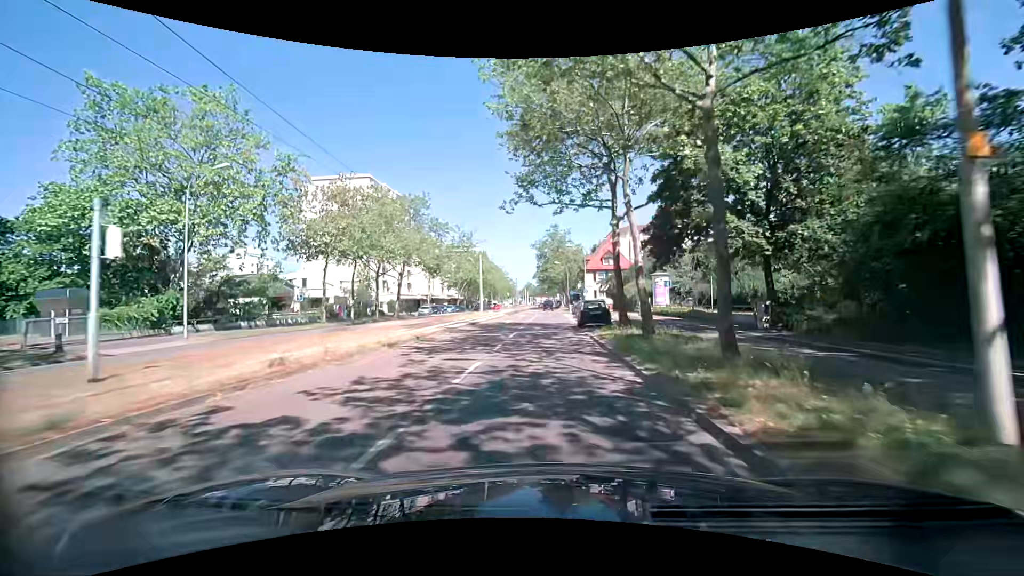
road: tertiary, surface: asphalt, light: Day
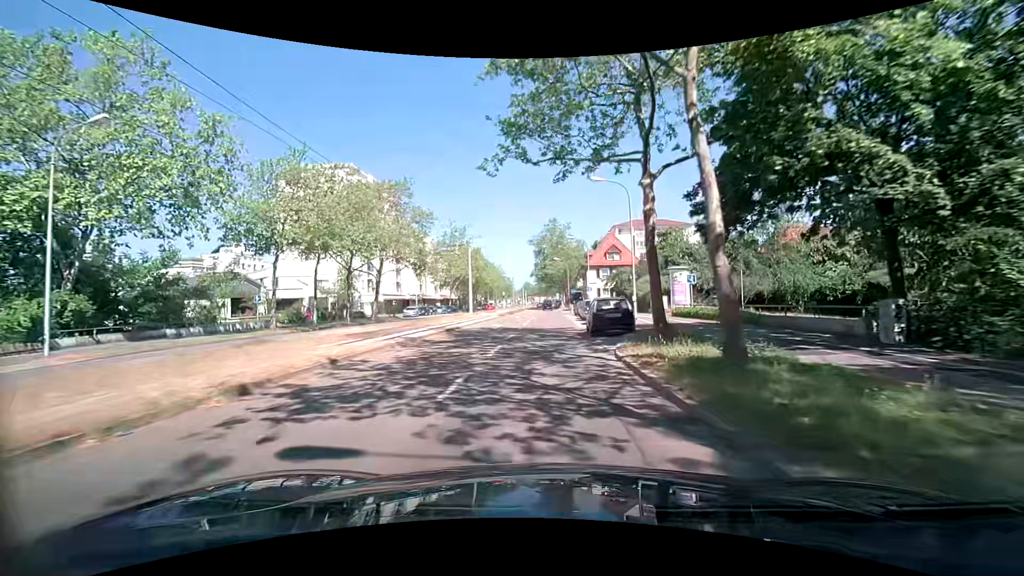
(0.0, +7.4) m; +1°
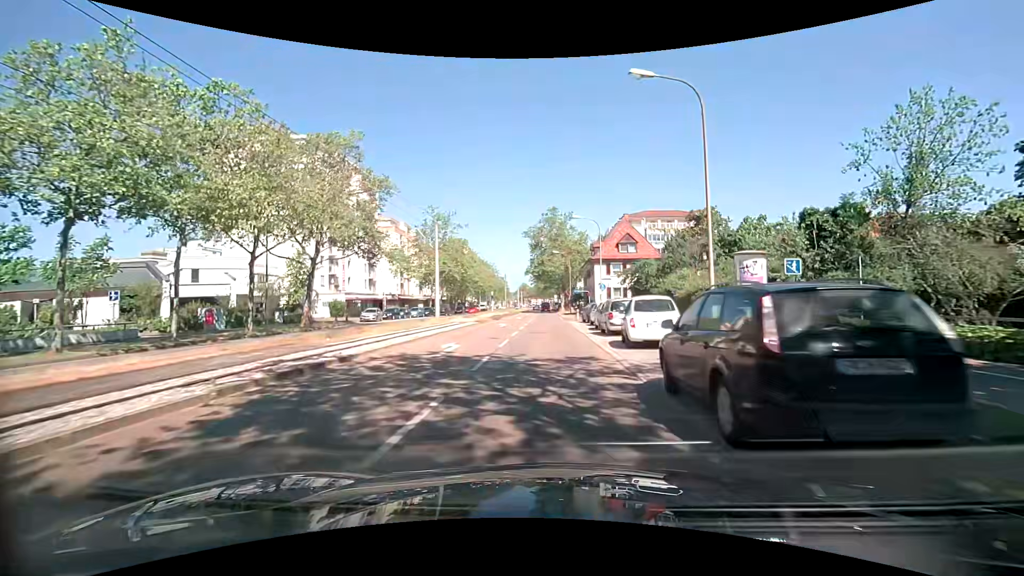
(0.0, +14.8) m; 0°
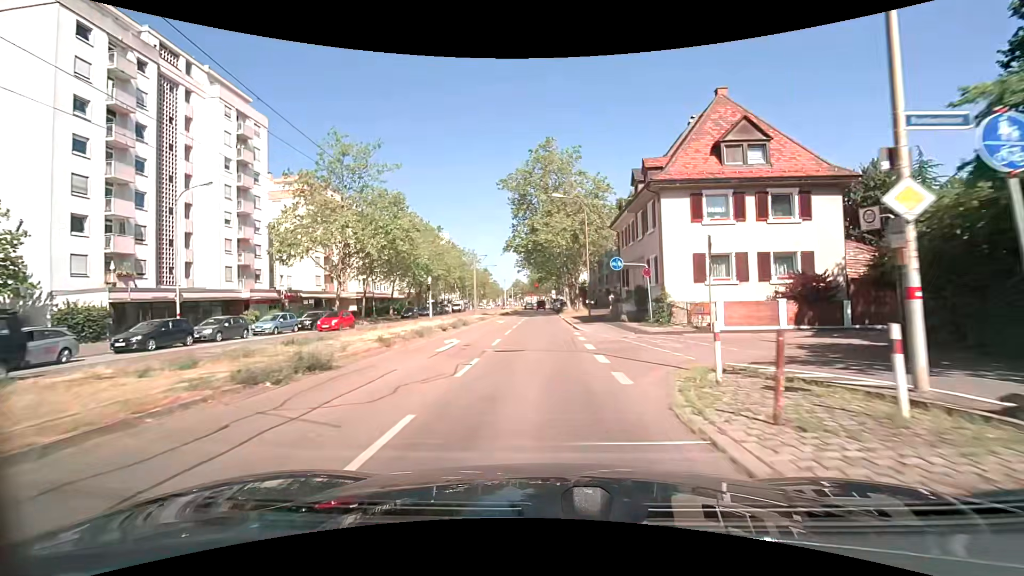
(+0.2, +37.0) m; 0°
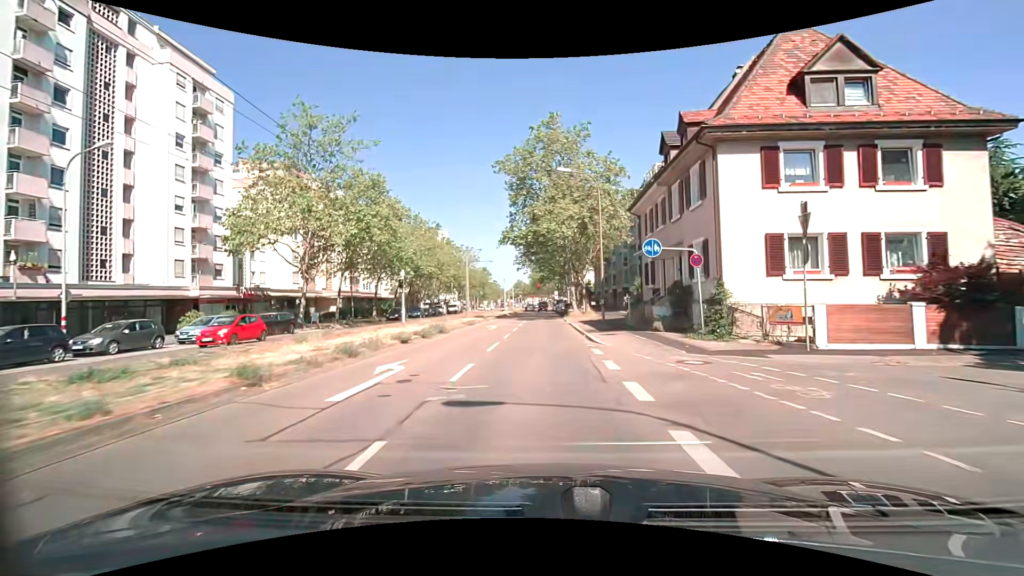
(0.0, +7.4) m; 0°
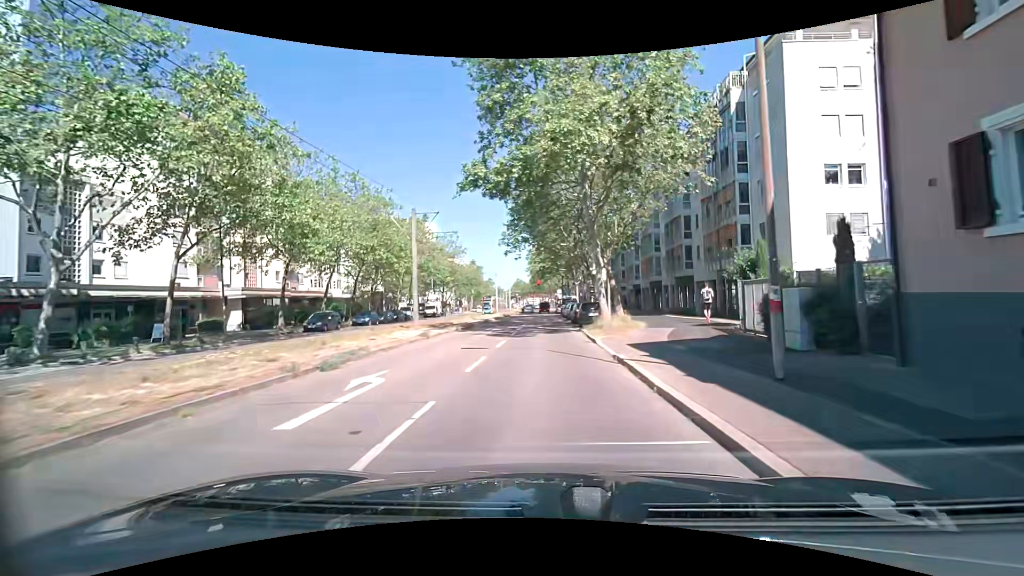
(0.0, +21.5) m; 0°
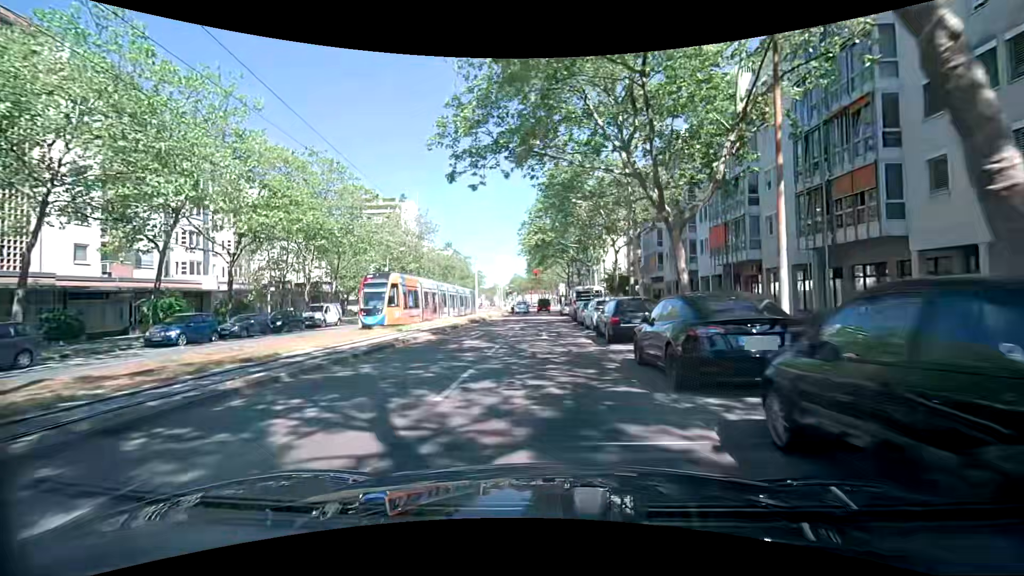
(0.0, +26.4) m; +1°
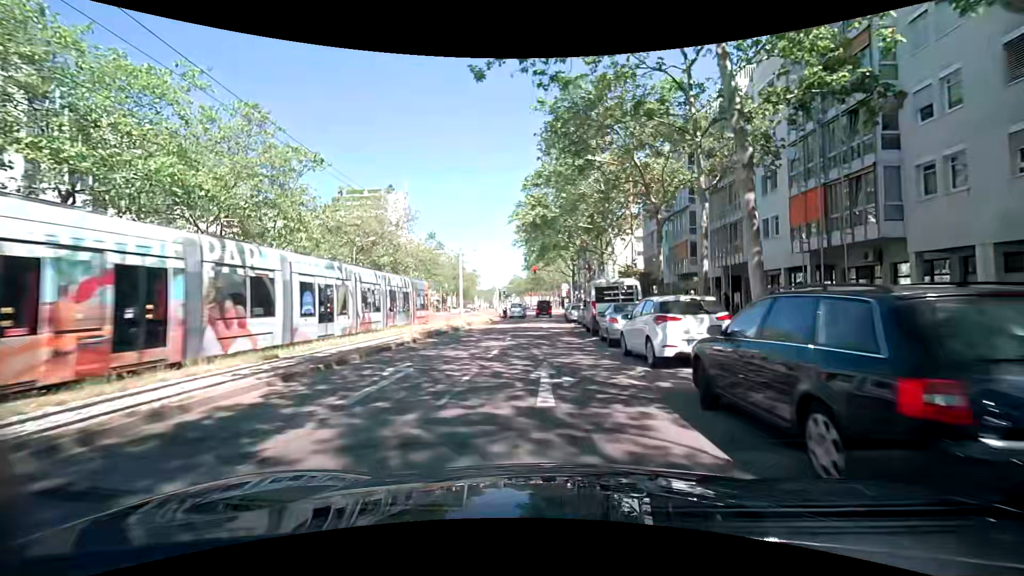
(-0.2, +12.2) m; -1°
